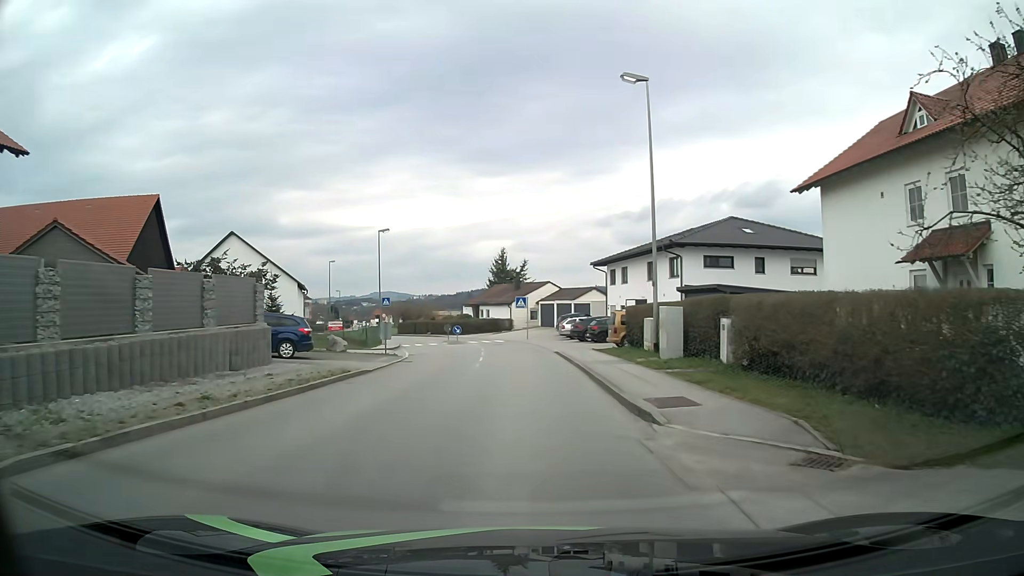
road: unclassified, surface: asphalt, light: Day
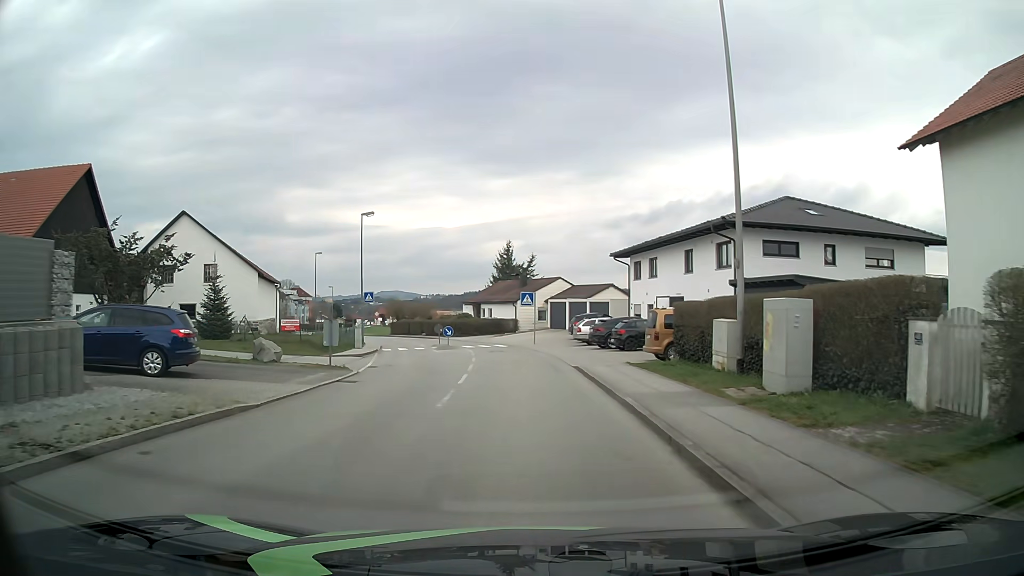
(-0.1, +9.0) m; -1°
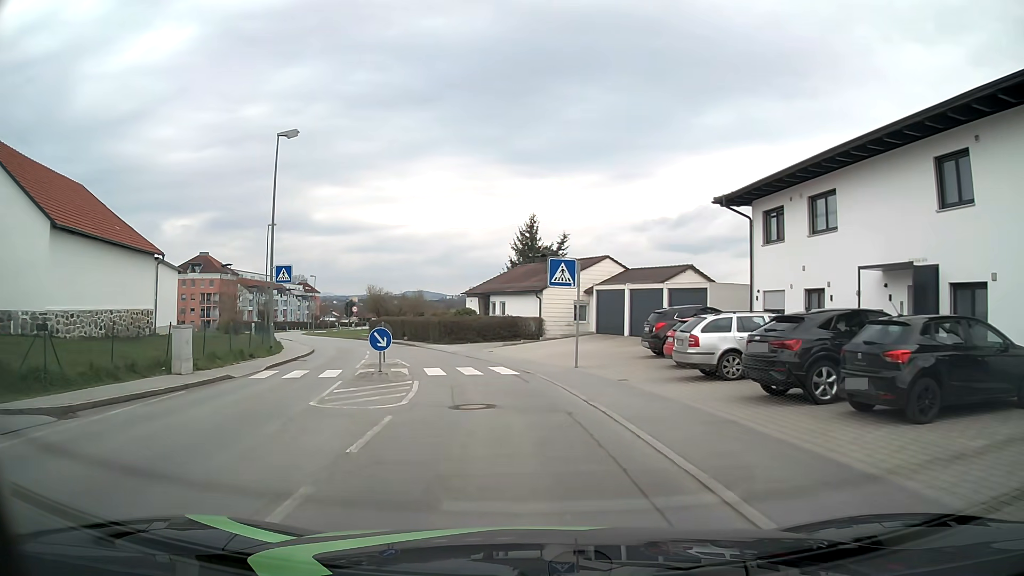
(-0.3, +22.5) m; -2°
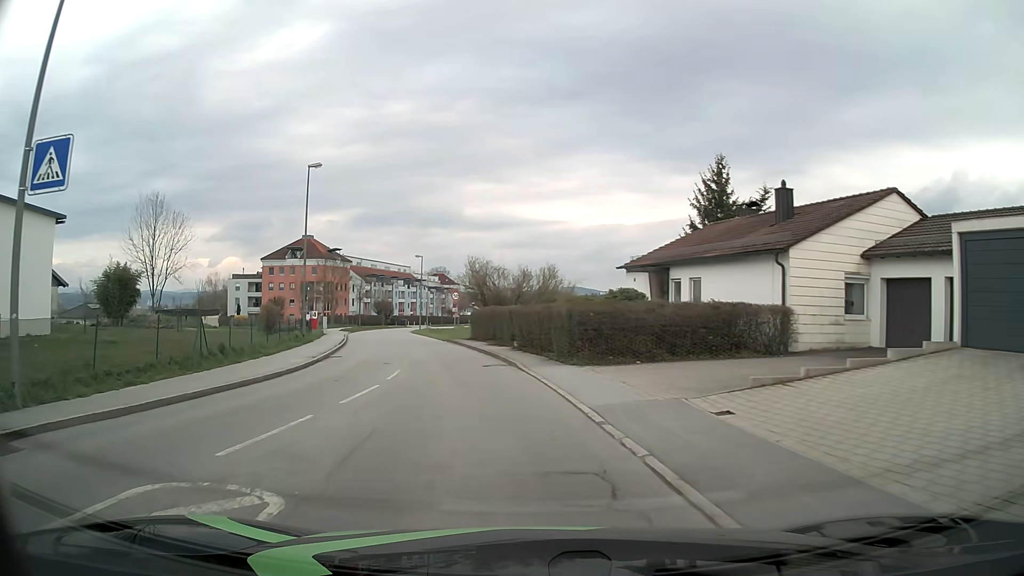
(-2.1, +22.3) m; -13°
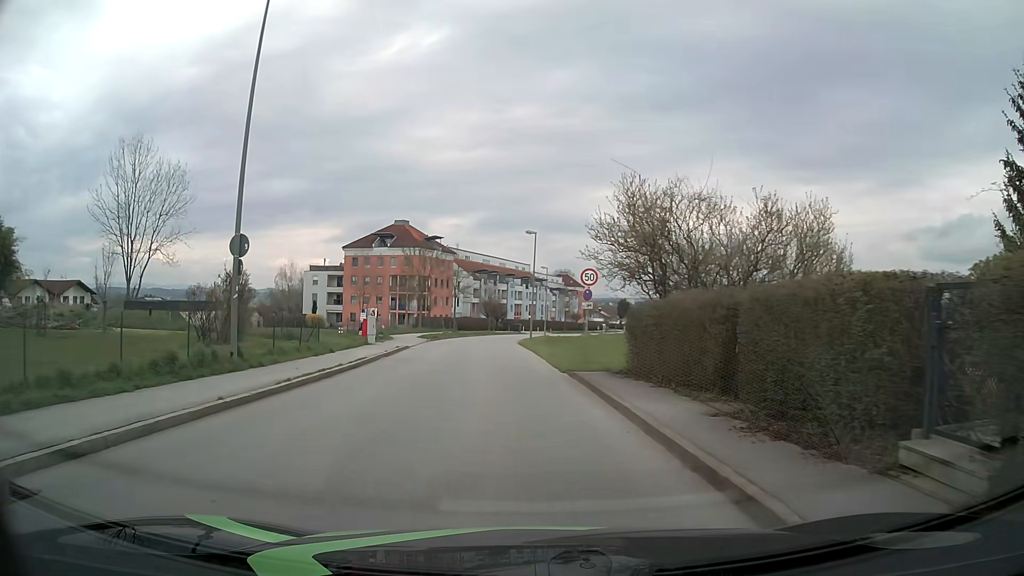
(-2.4, +22.3) m; -12°
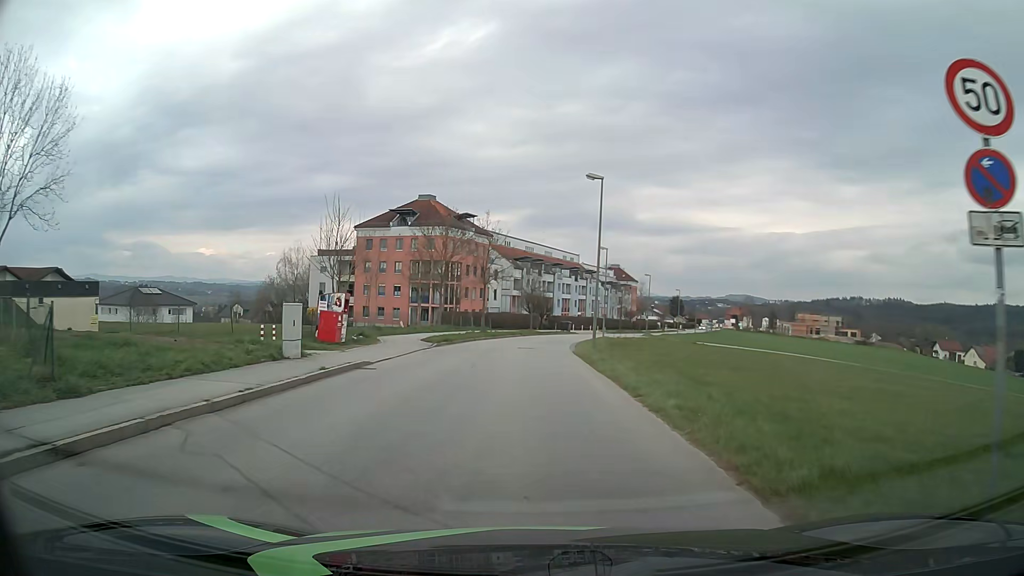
(-0.2, +18.2) m; -2°
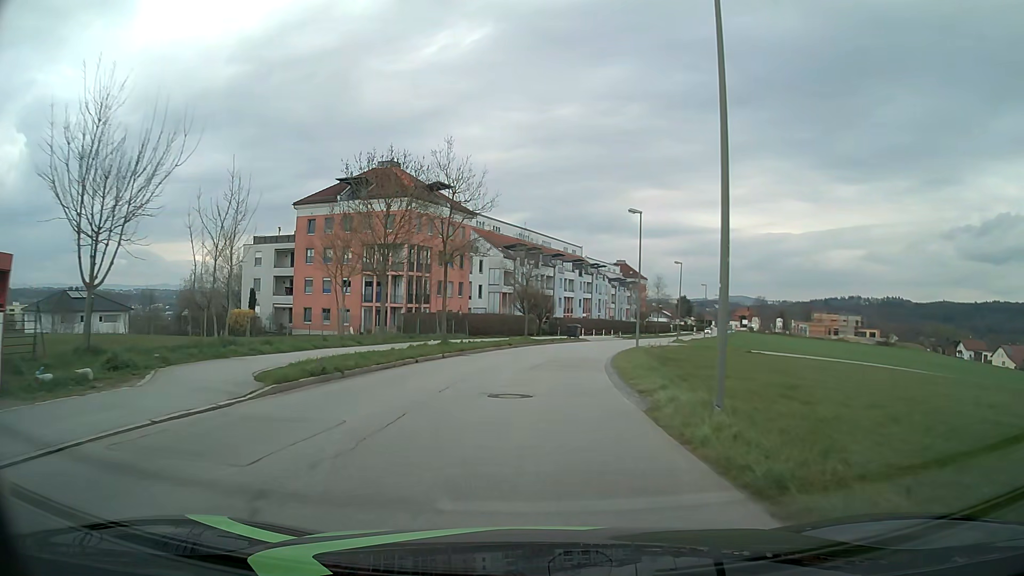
(0.0, +21.4) m; 0°
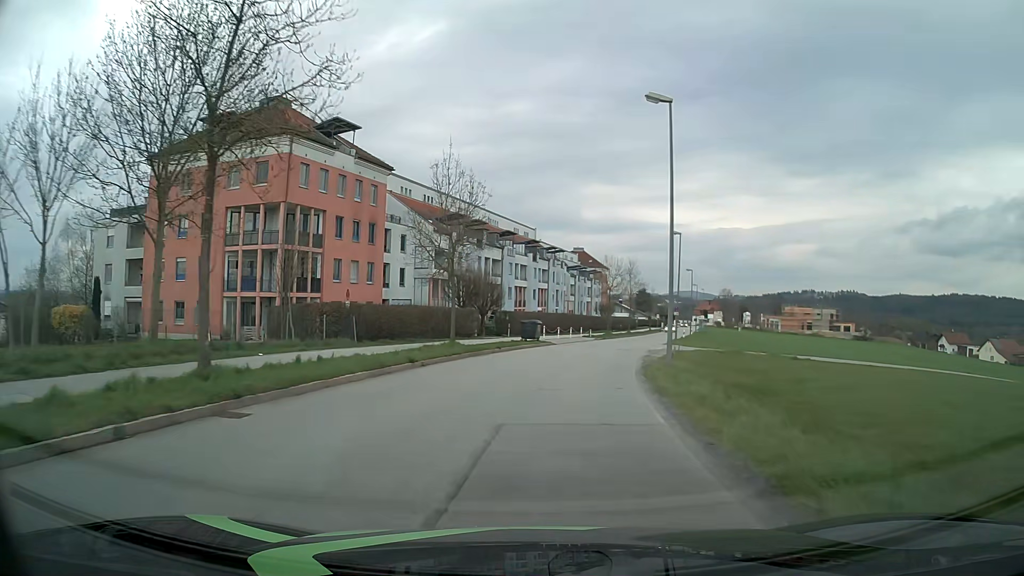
(+0.5, +19.8) m; +4°
(0, +10) (+1, +20) (+3, +30) (+5, +40) (+8, +49) (+10, +59) (+13, +69) (+16, +78) (+18, +88) (+21, +97) m
